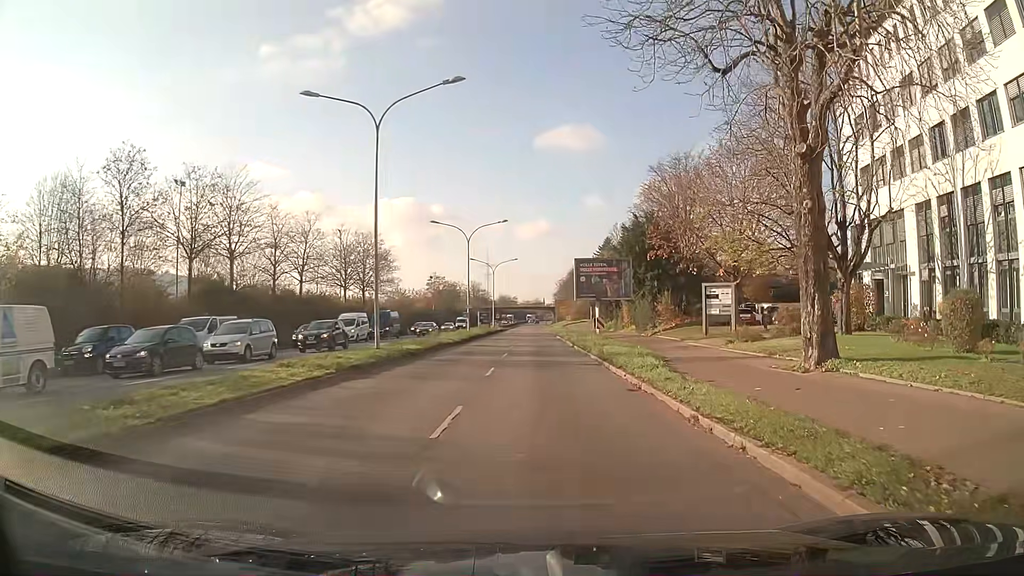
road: primary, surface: asphalt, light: Day
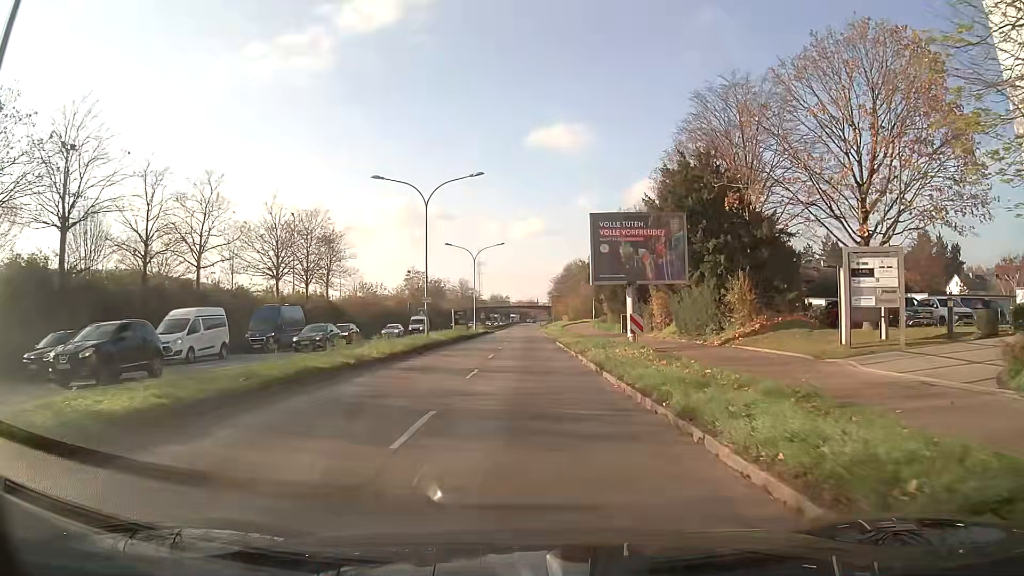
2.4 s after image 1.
(+0.2, +19.1) m; 0°
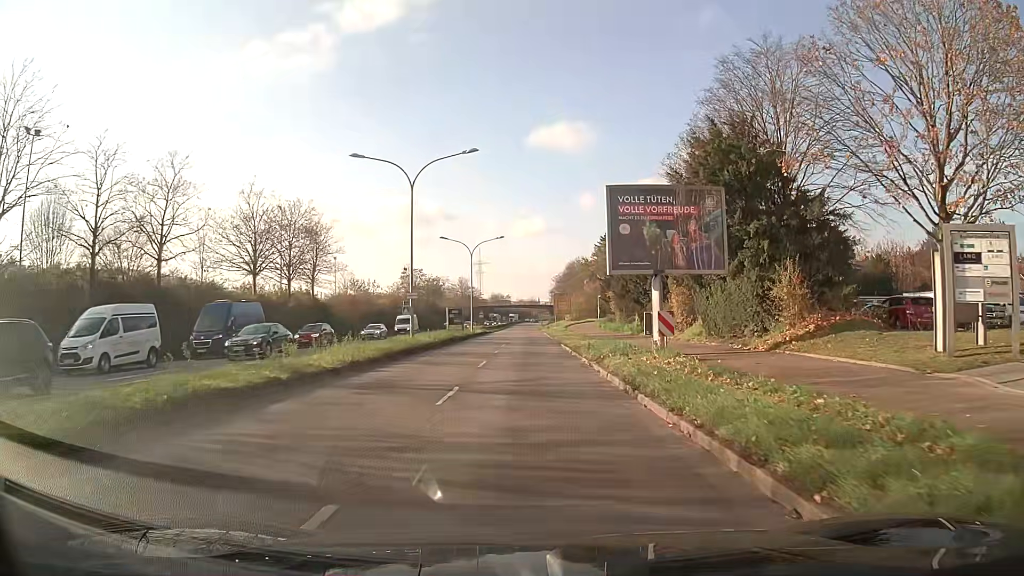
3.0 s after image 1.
(0.0, +5.4) m; 0°
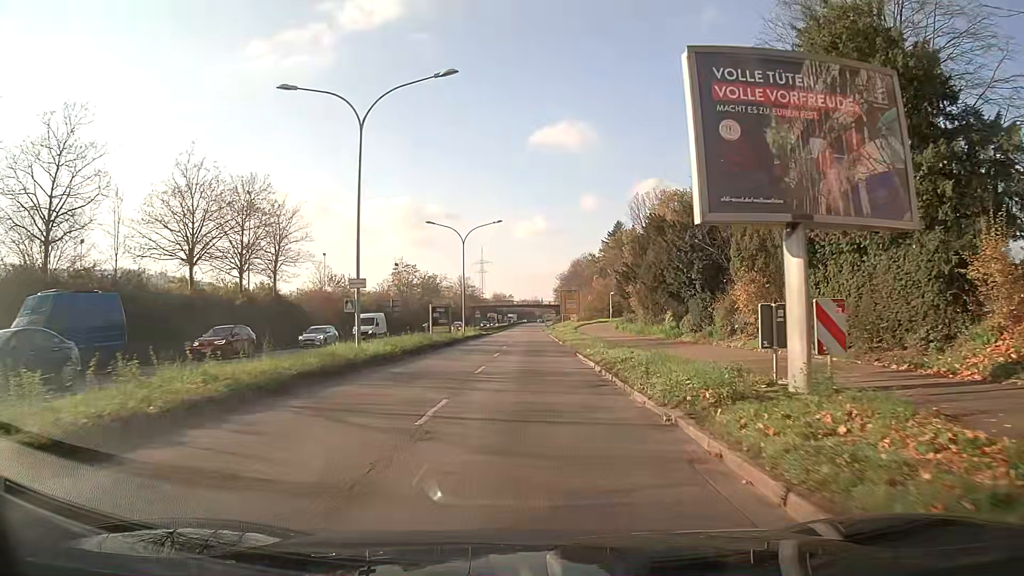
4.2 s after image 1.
(0.0, +11.3) m; 0°
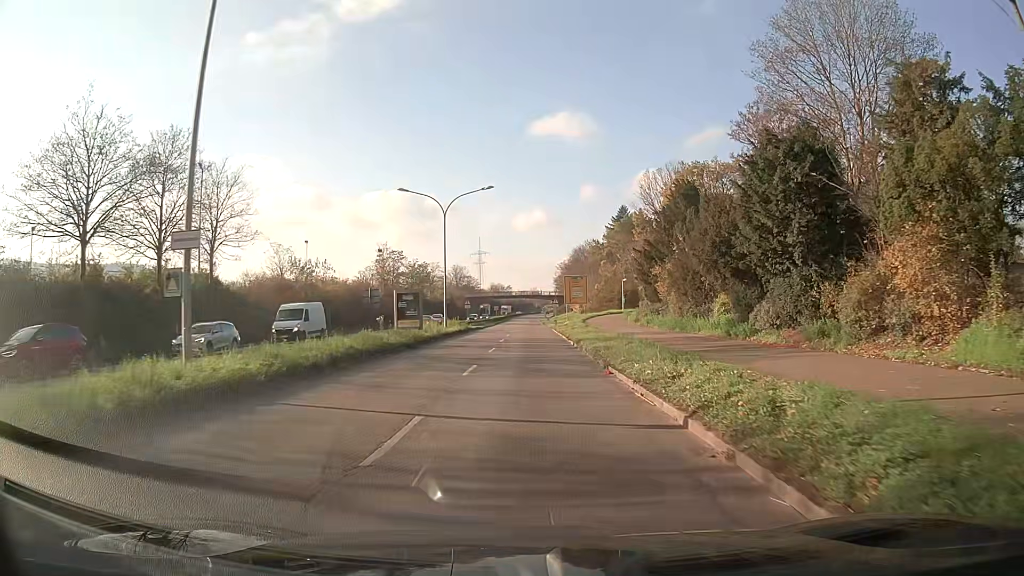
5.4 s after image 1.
(-0.1, +12.0) m; -1°
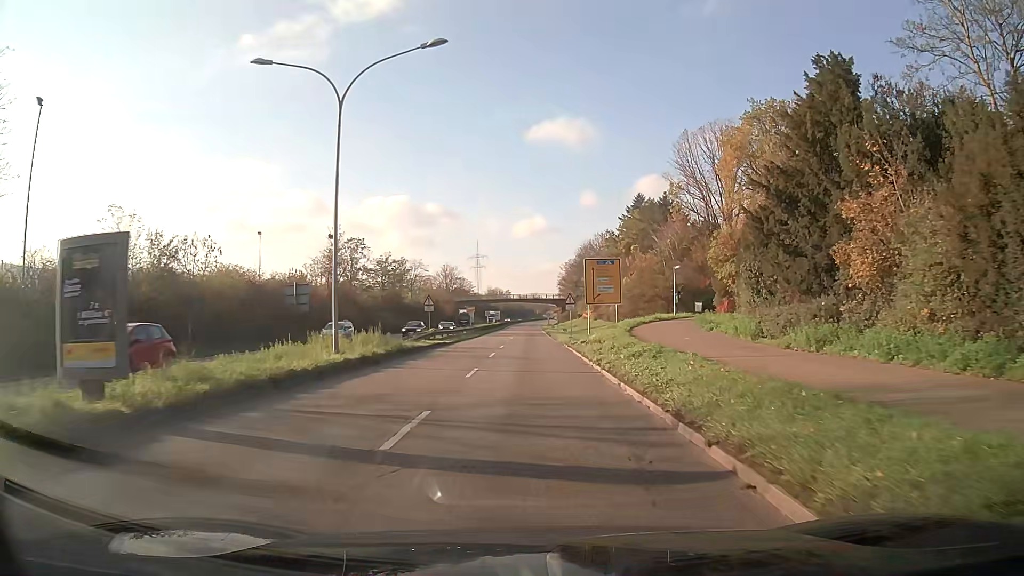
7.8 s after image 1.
(+0.4, +26.4) m; +1°
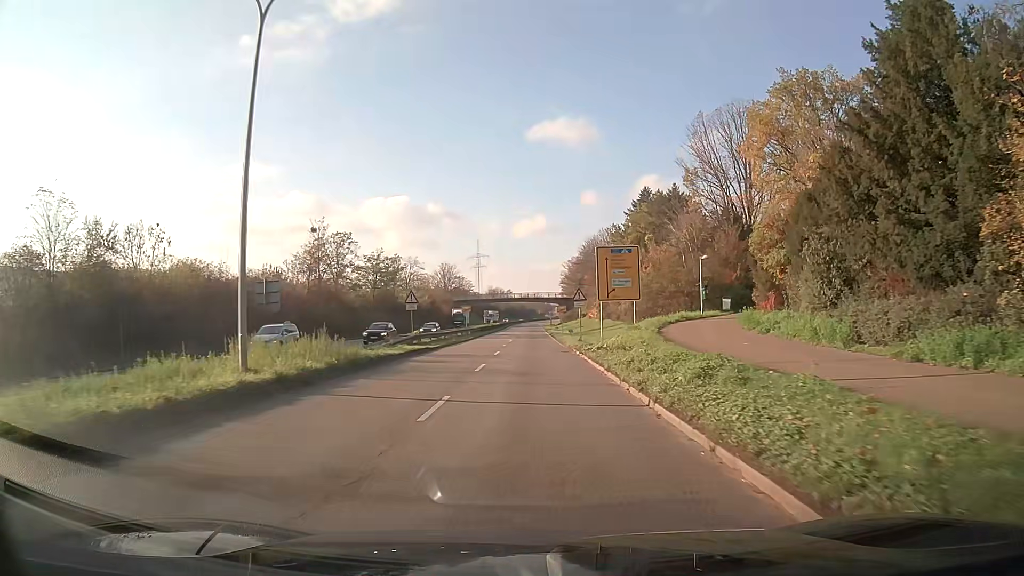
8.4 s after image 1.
(0.0, +7.0) m; 0°
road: trunk
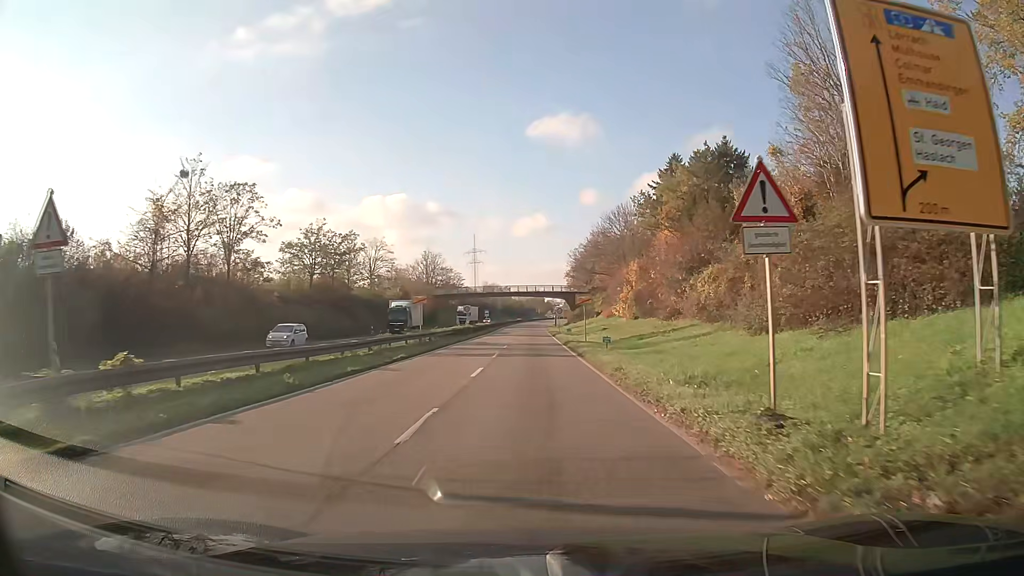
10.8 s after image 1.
(-0.1, +29.2) m; 0°
